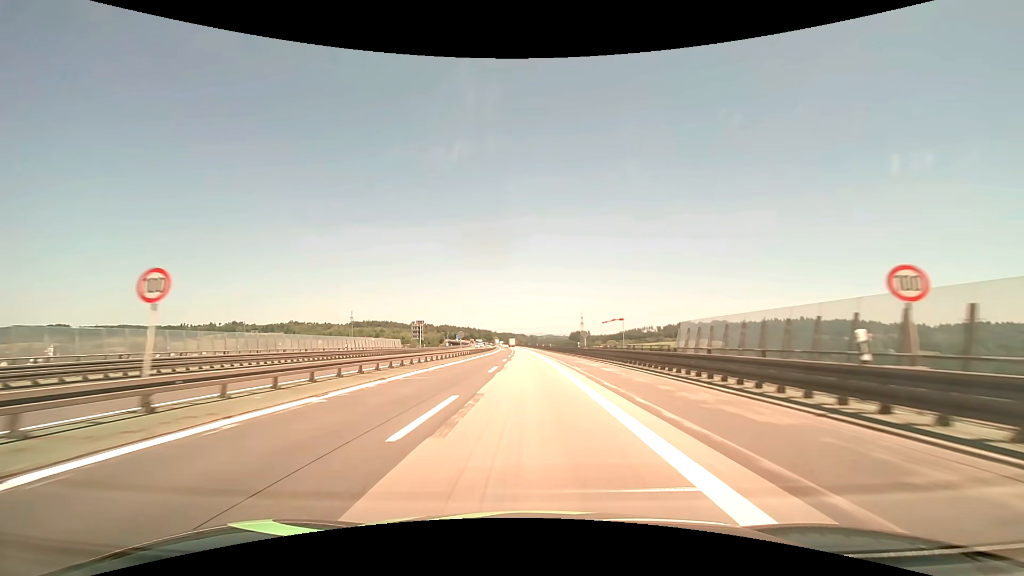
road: motorway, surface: asphalt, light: Day
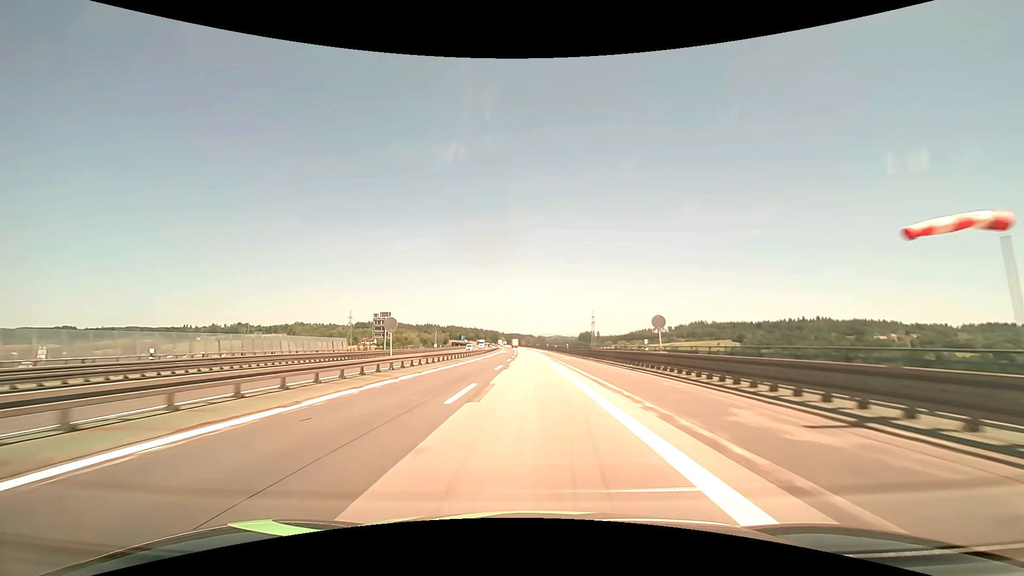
(-0.2, +31.5) m; -1°
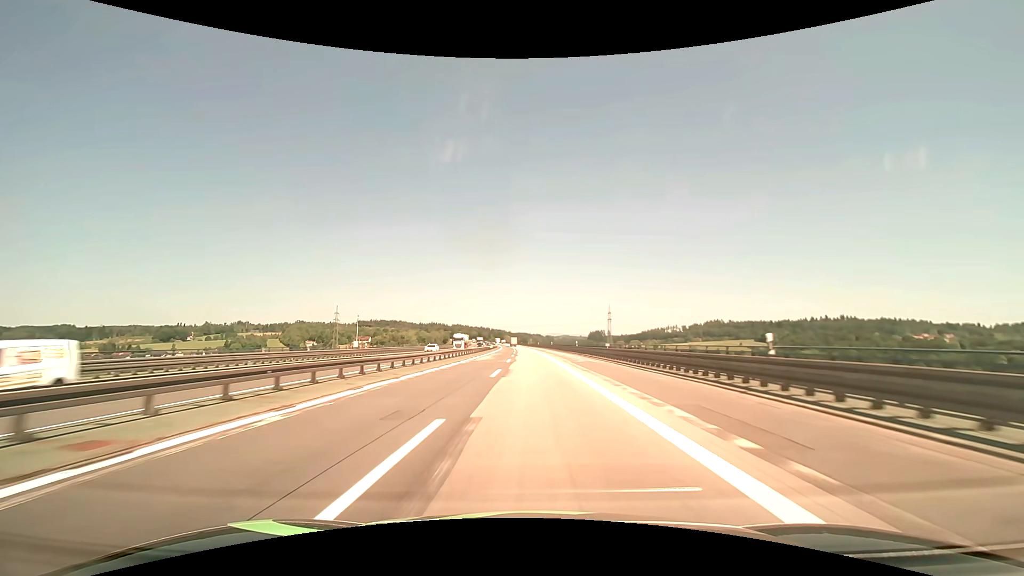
(-0.9, +63.2) m; -1°
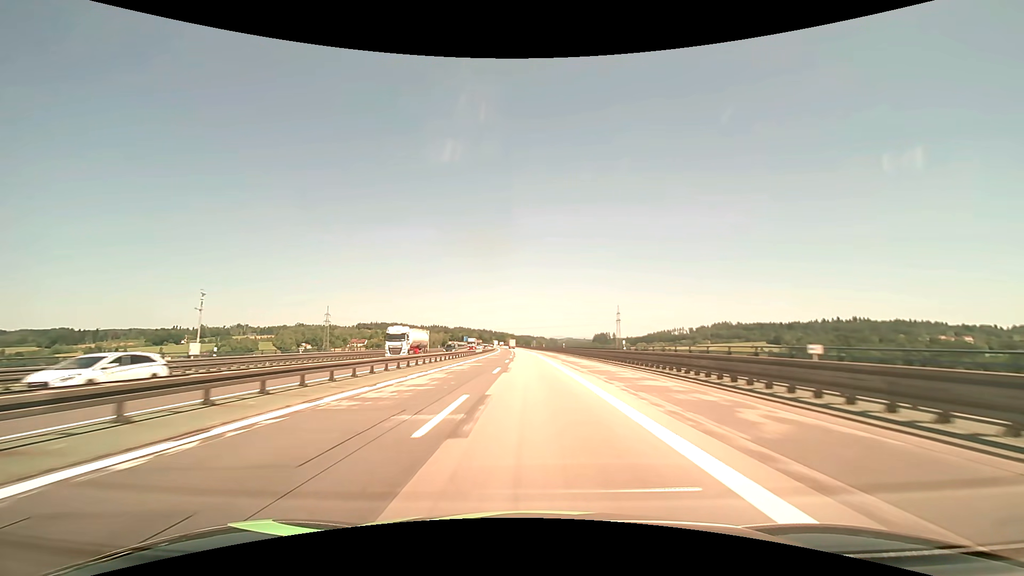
(-0.1, +31.7) m; 0°
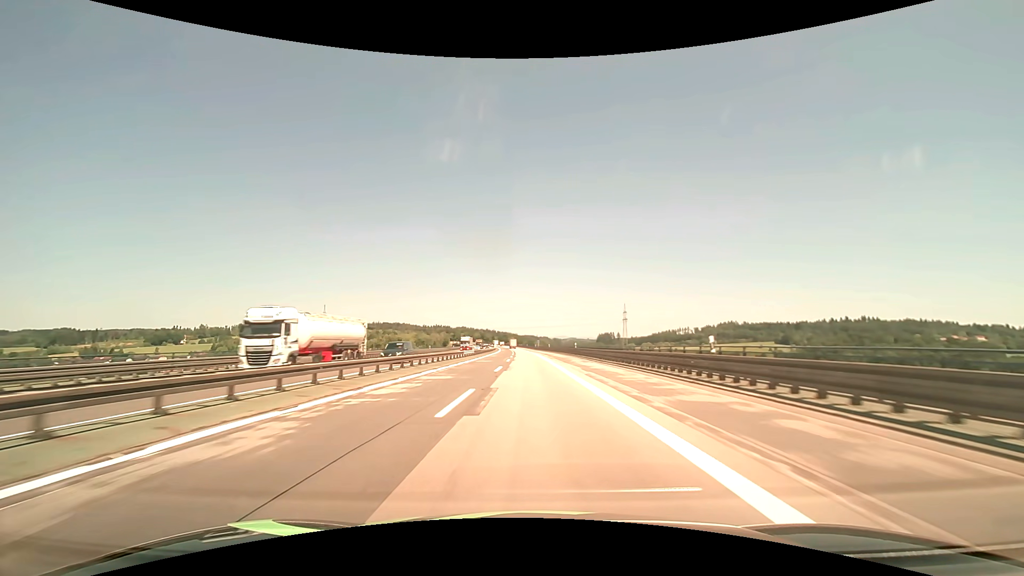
(-0.1, +15.8) m; 0°
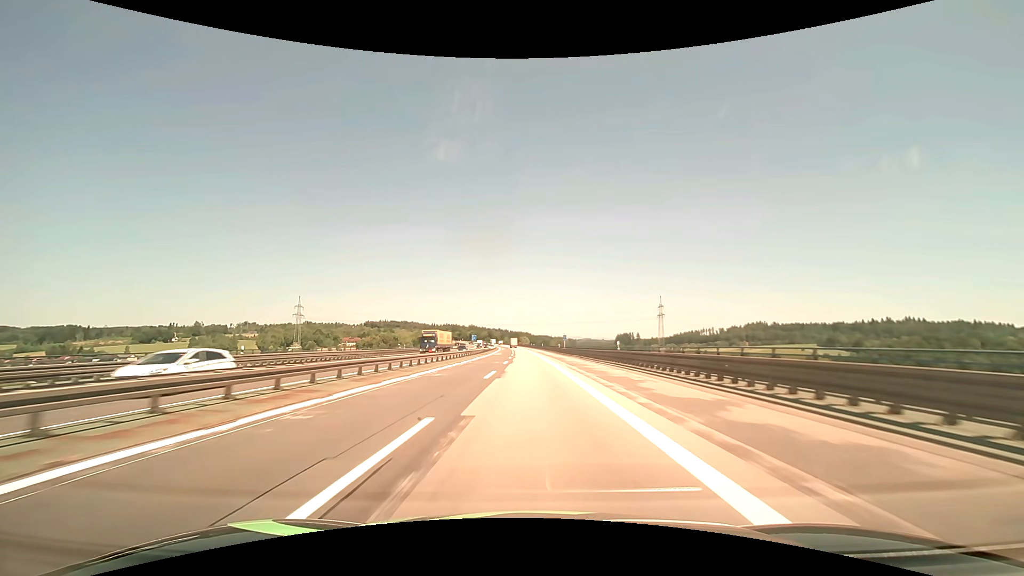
(-1.1, +79.0) m; -2°
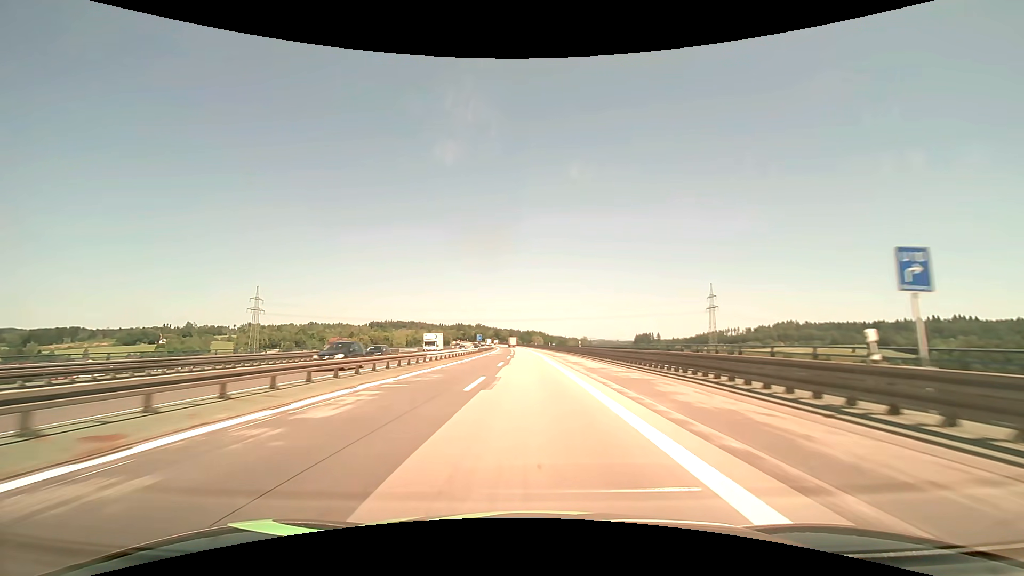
(-1.1, +79.0) m; -2°
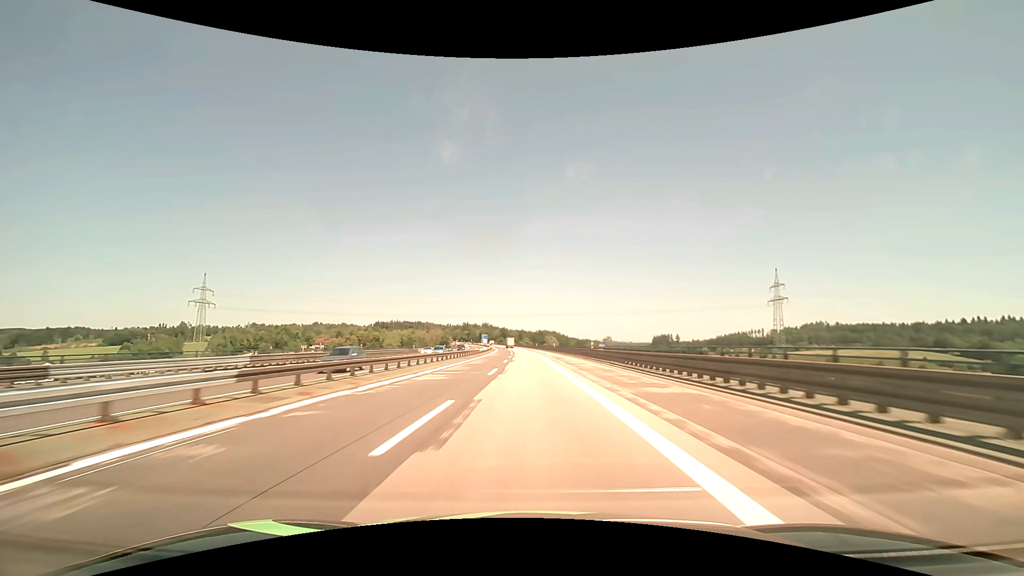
(-0.6, +63.1) m; -1°
(0, +10) (0, +20) (0, +30) (0, +40) (-1, +50) (-1, +60) (-1, +70) (-1, +80) (-2, +90) (-2, +100) m
